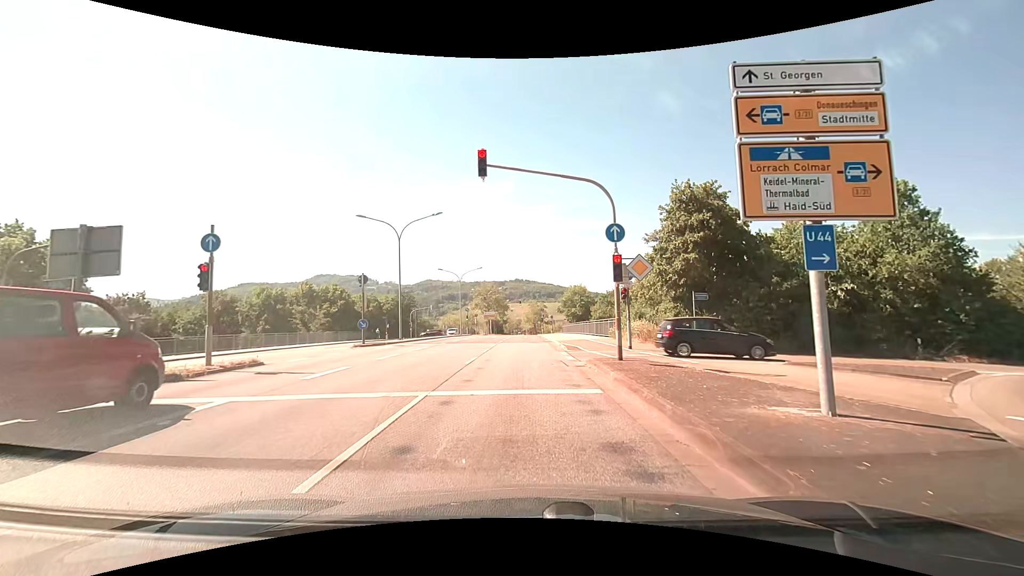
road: primary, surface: asphalt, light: Day
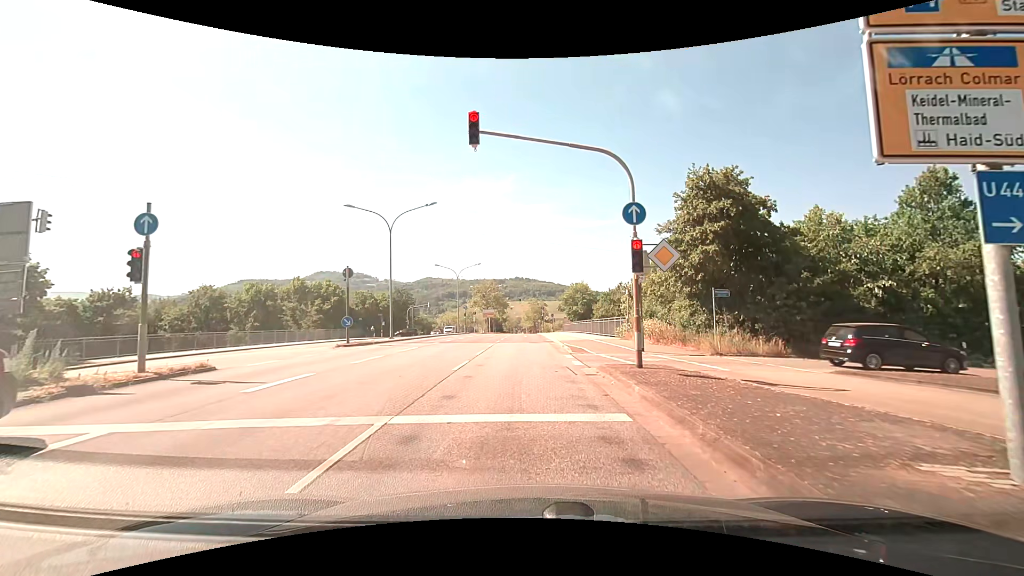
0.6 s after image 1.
(0.0, +2.5) m; +1°
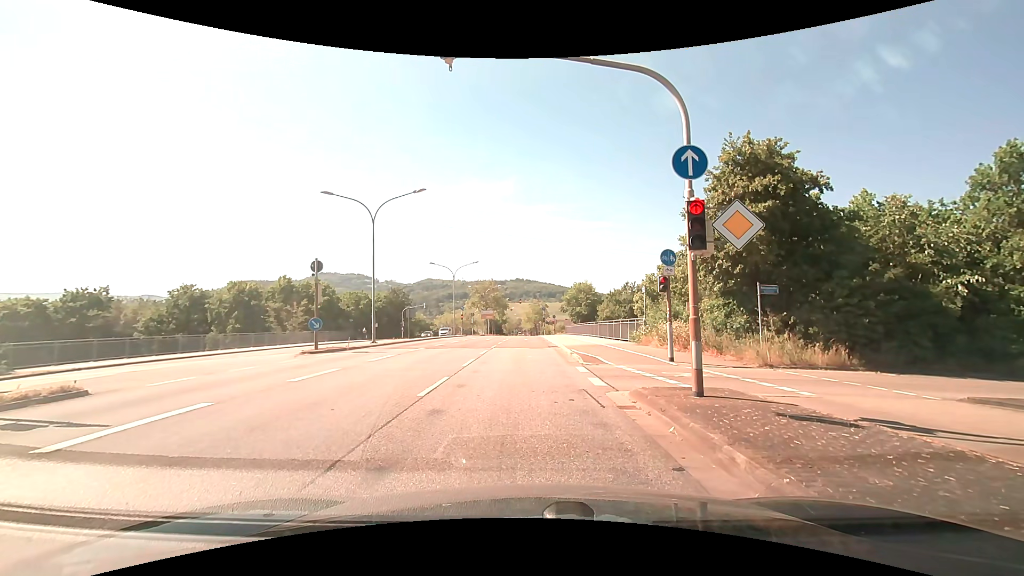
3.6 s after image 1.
(-0.1, +3.9) m; -2°
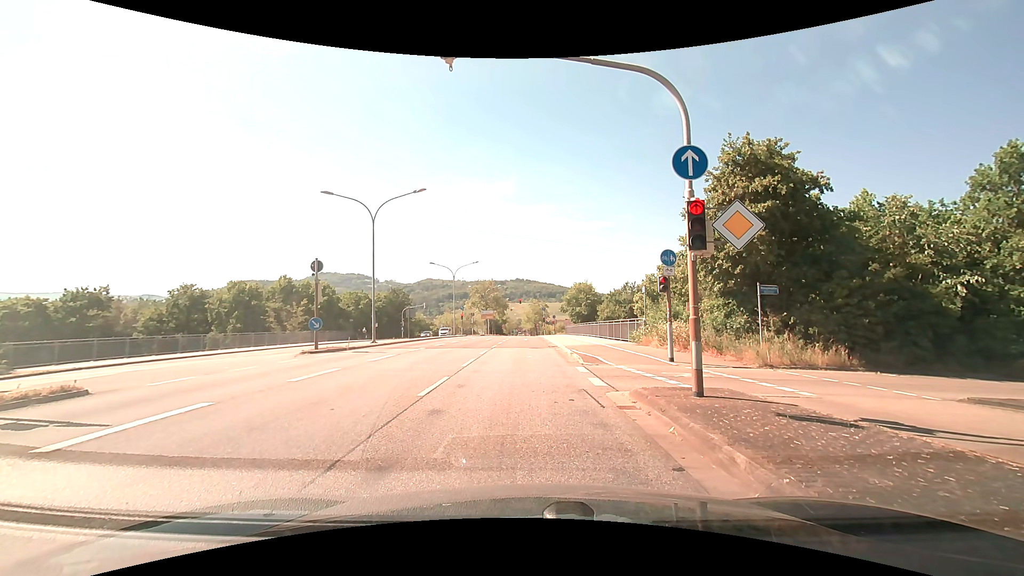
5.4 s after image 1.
(0.0, 0.0) m; 0°
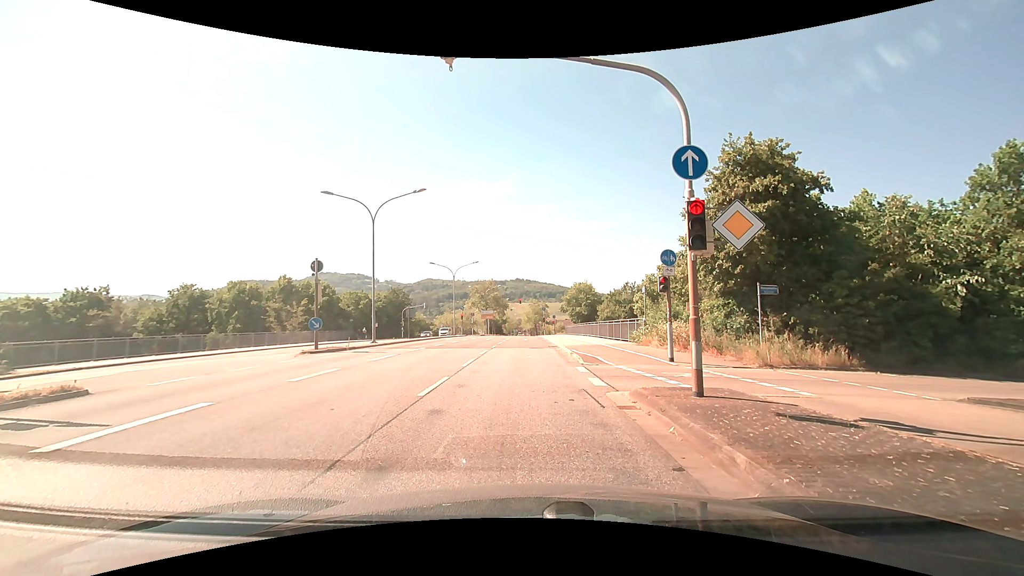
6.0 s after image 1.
(0.0, 0.0) m; 0°
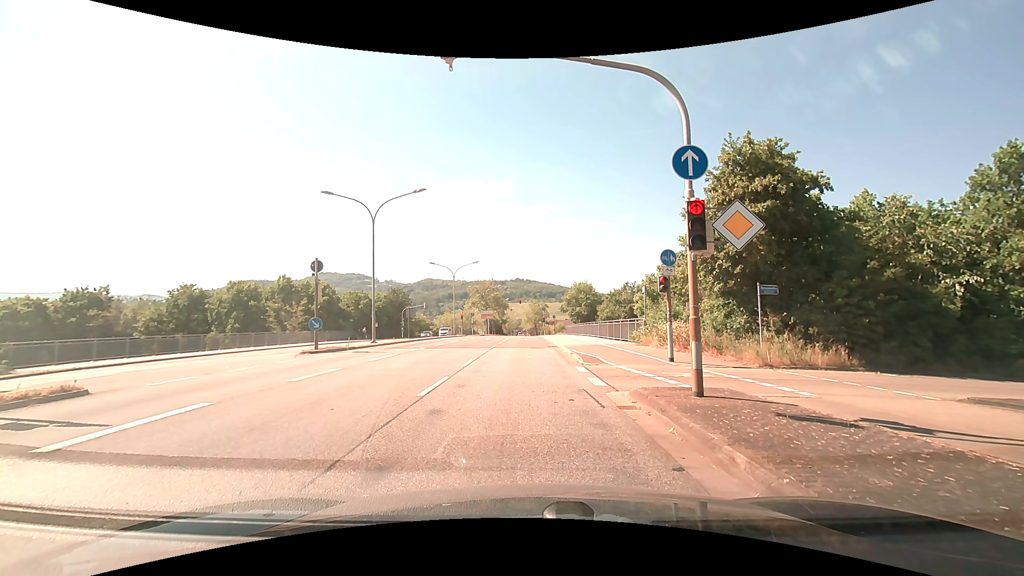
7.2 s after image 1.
(0.0, 0.0) m; 0°
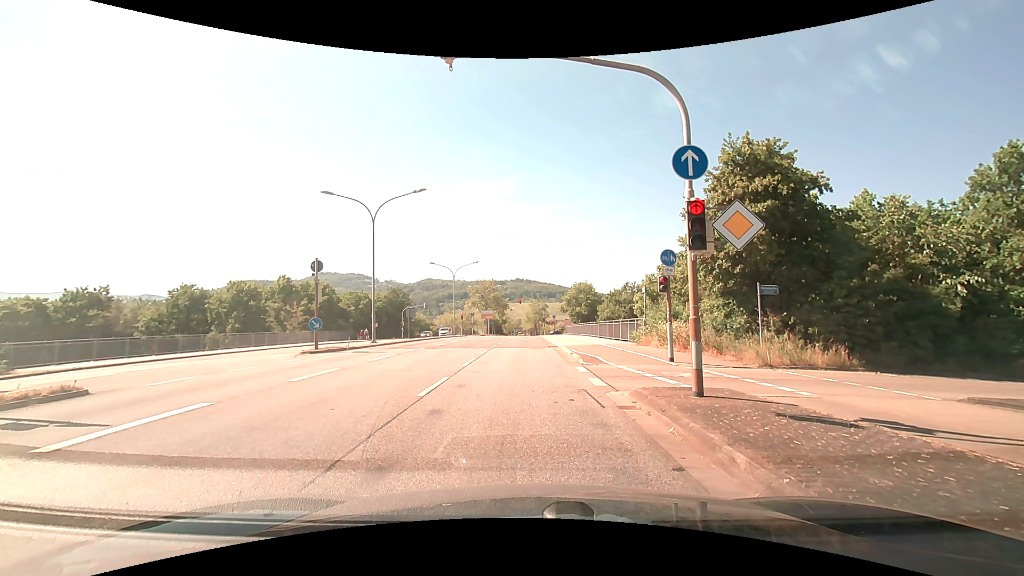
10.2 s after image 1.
(0.0, 0.0) m; 0°
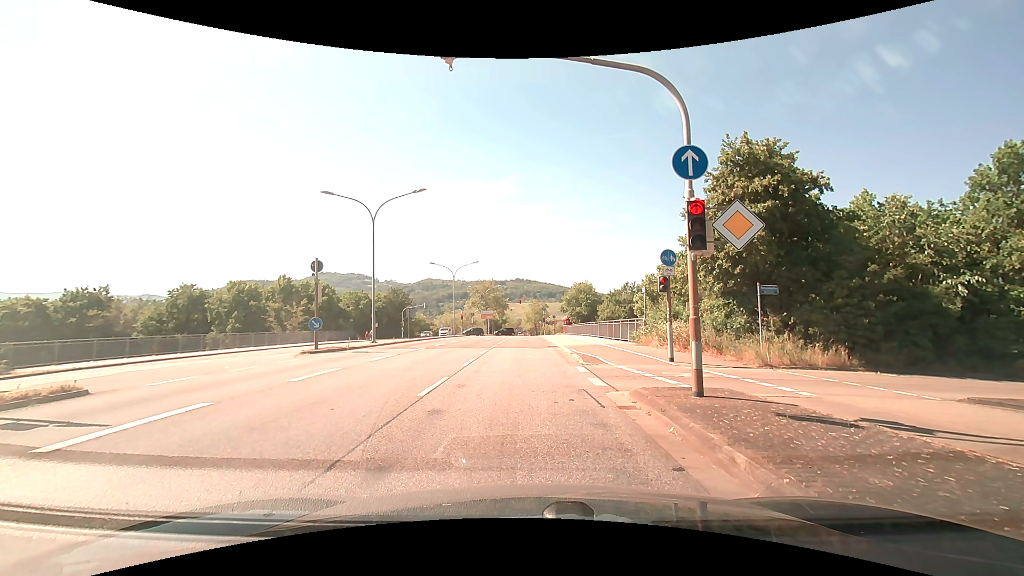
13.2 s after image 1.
(0.0, 0.0) m; 0°
(0, +10) (0, +20) (0, +30) (+1, +40) (+1, +50) (+1, +60) (+1, +70) (+1, +80) (+2, +90) (+2, +100) m
